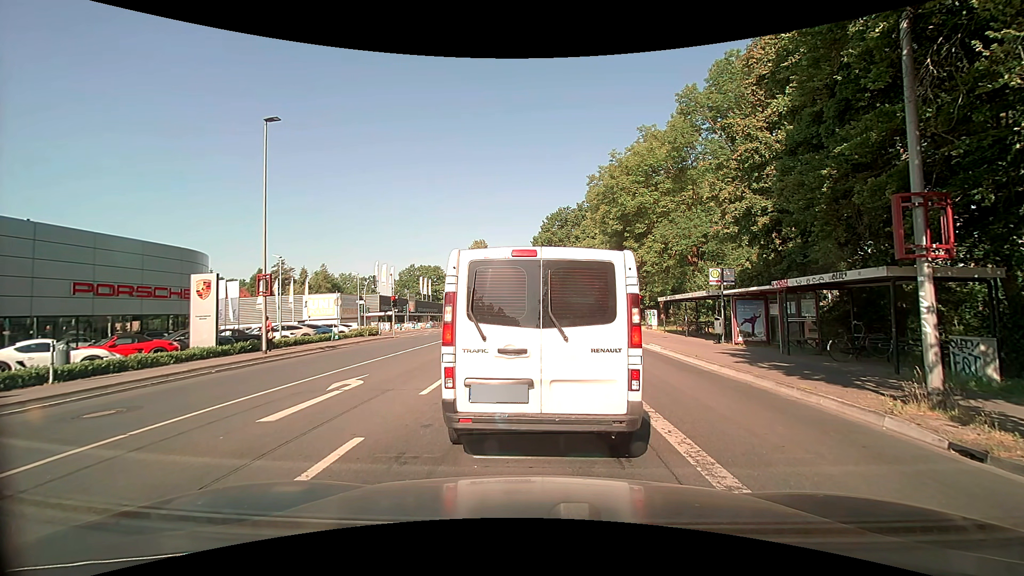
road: secondary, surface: asphalt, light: Day
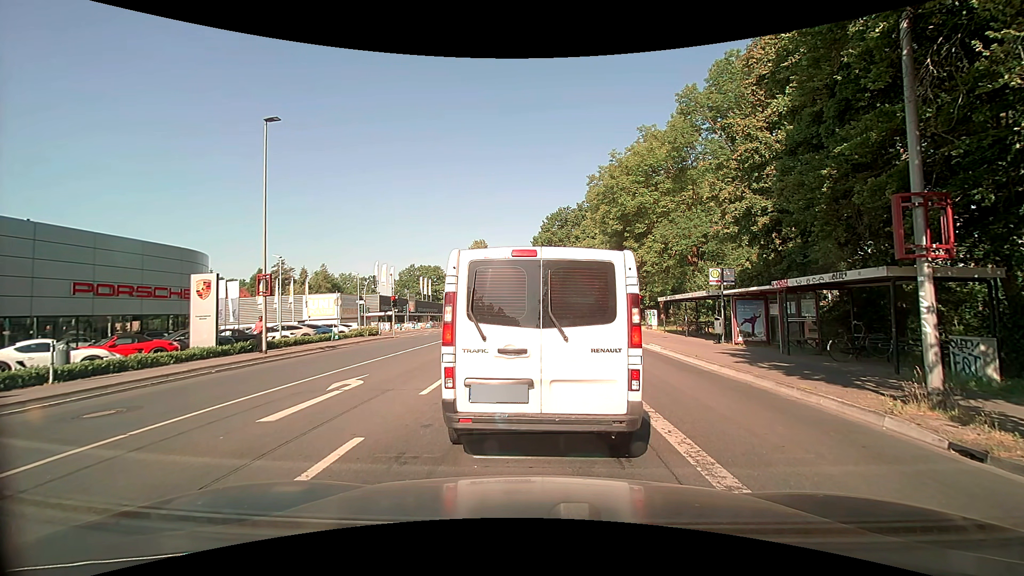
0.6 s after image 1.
(0.0, 0.0) m; 0°
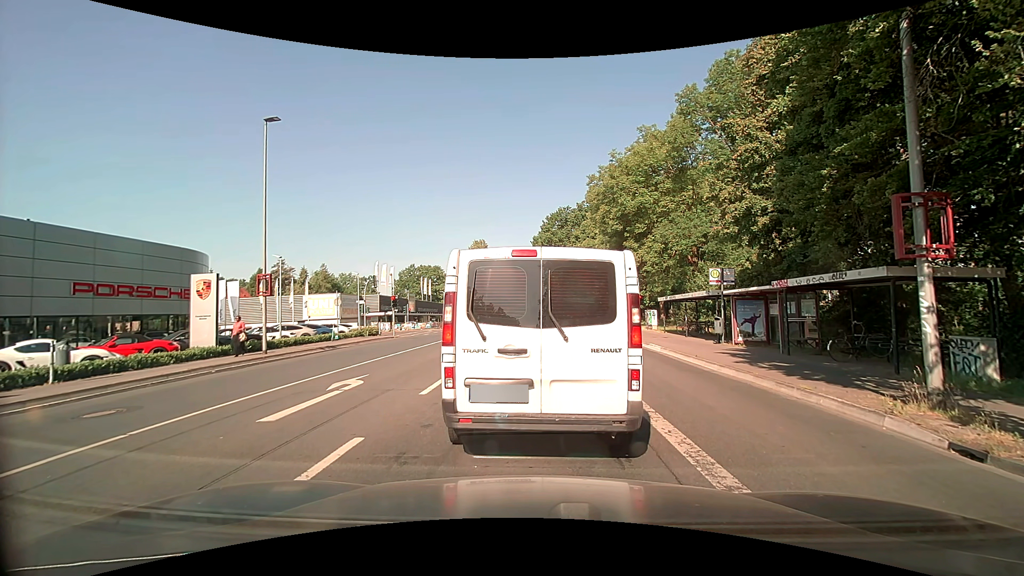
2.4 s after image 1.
(0.0, 0.0) m; 0°
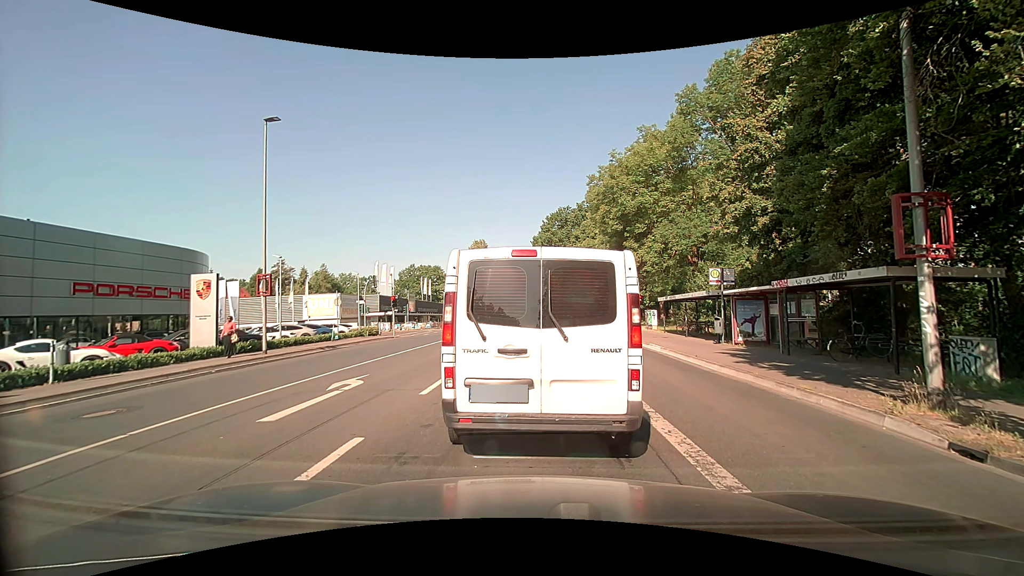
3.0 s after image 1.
(0.0, 0.0) m; 0°
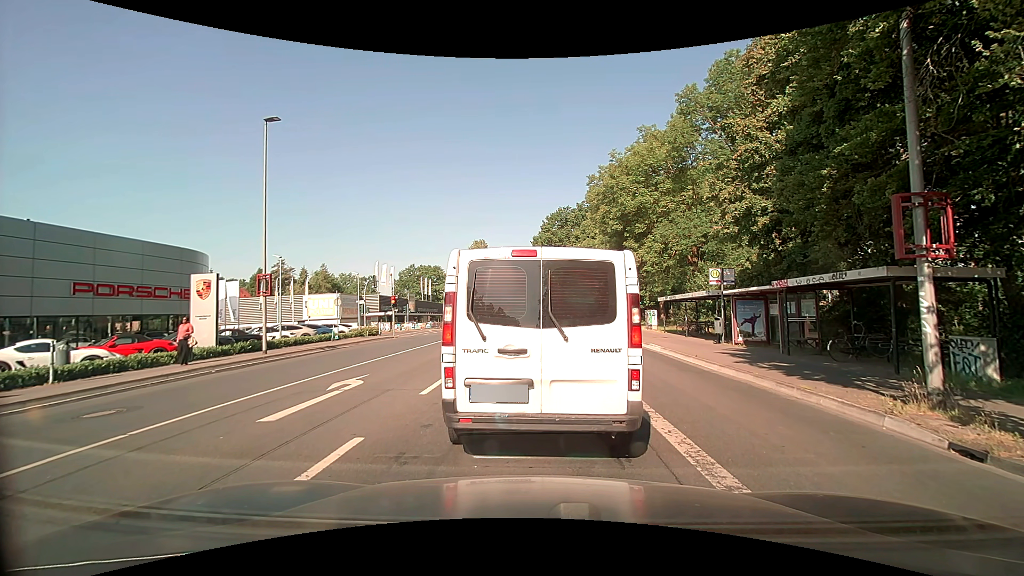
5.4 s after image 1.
(0.0, 0.0) m; 0°
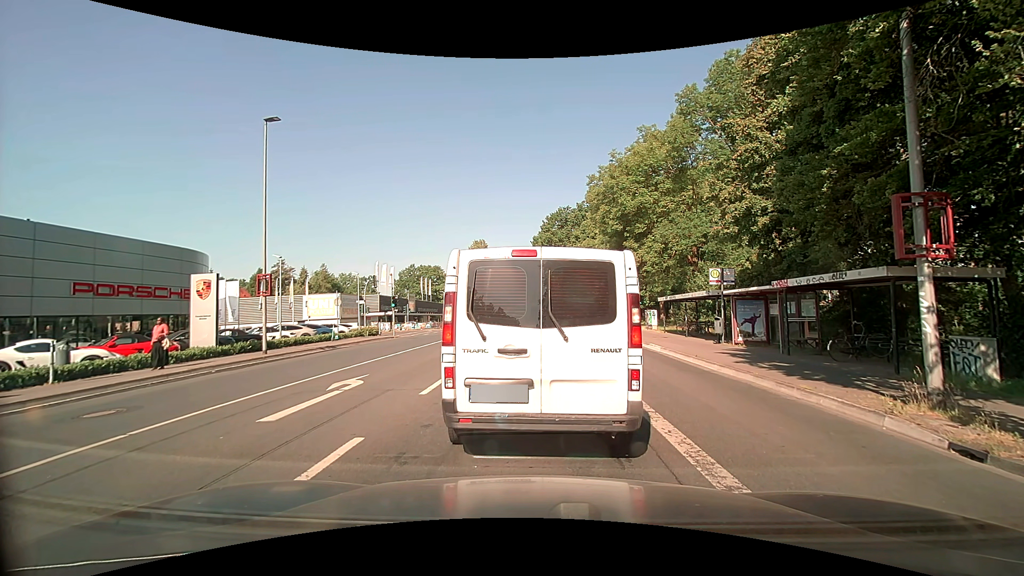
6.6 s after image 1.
(0.0, 0.0) m; 0°
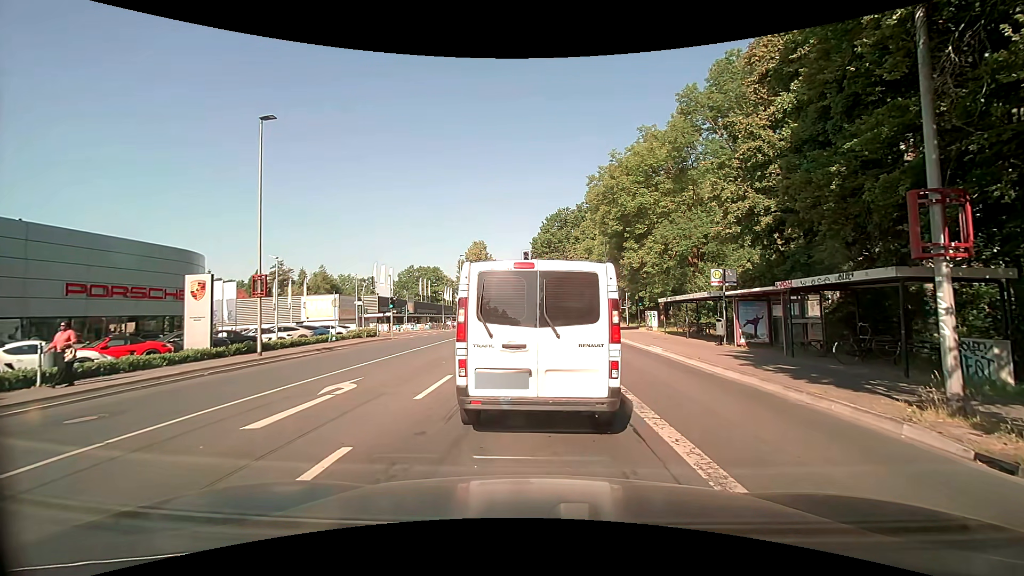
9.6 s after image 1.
(0.0, +0.3) m; 0°
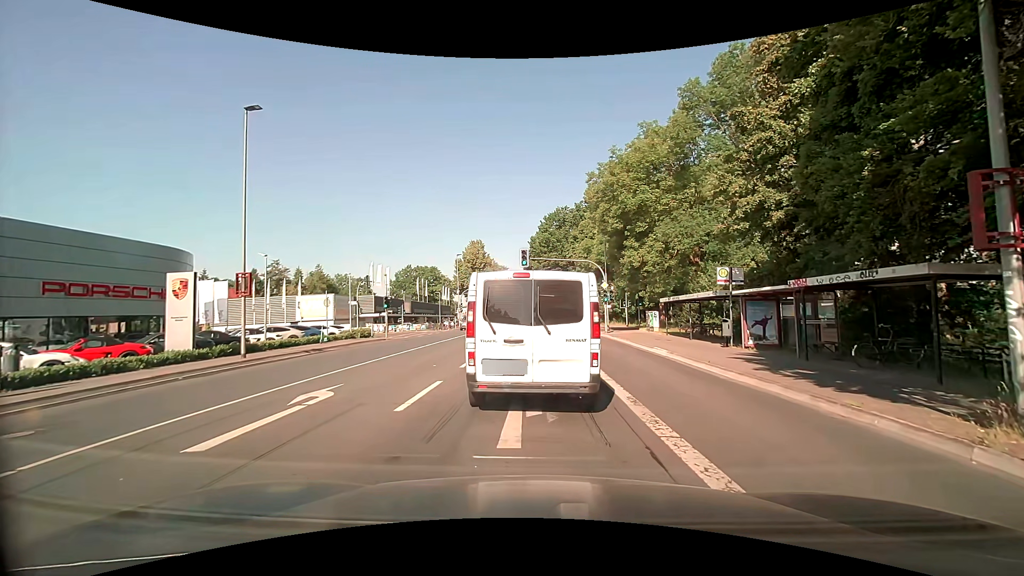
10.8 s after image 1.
(0.0, +1.0) m; 0°
(0, +10) (-1, +20) (-1, +30) (-1, +40) (-1, +50) (-1, +60) (-1, +70) (-1, +80) (-1, +90) (-2, +100) m
